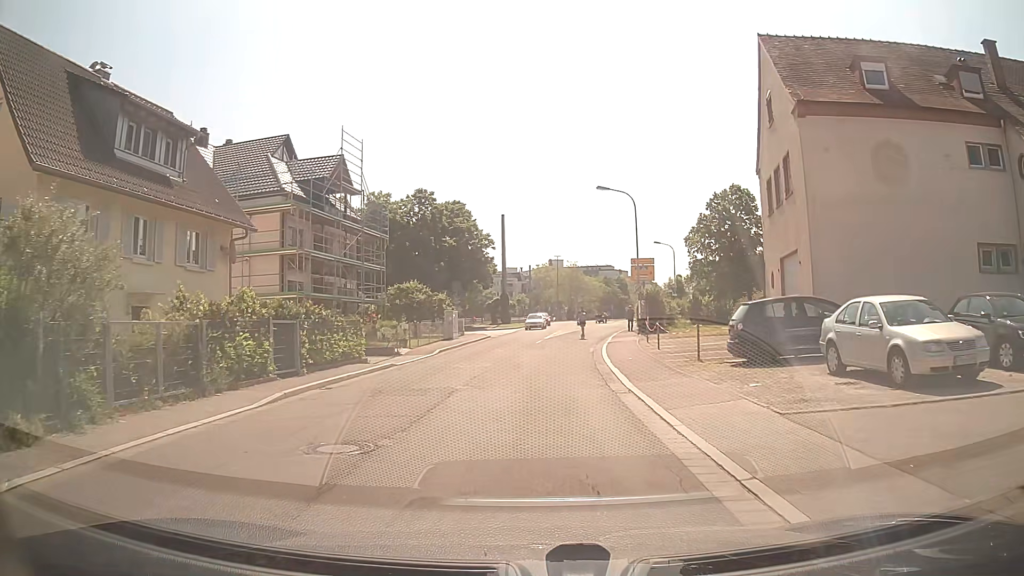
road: tertiary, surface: asphalt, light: Day
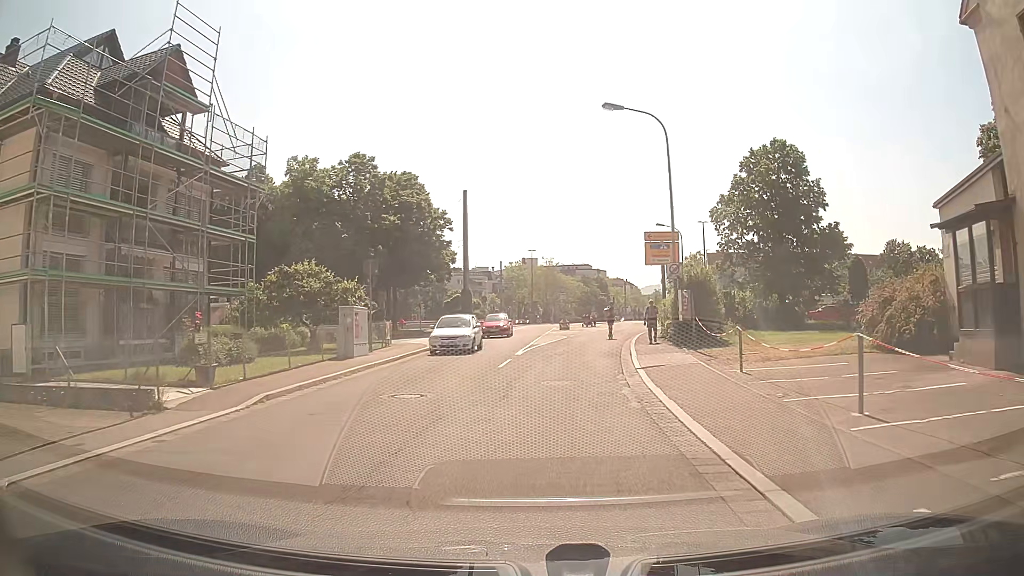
(+0.2, +17.0) m; +2°
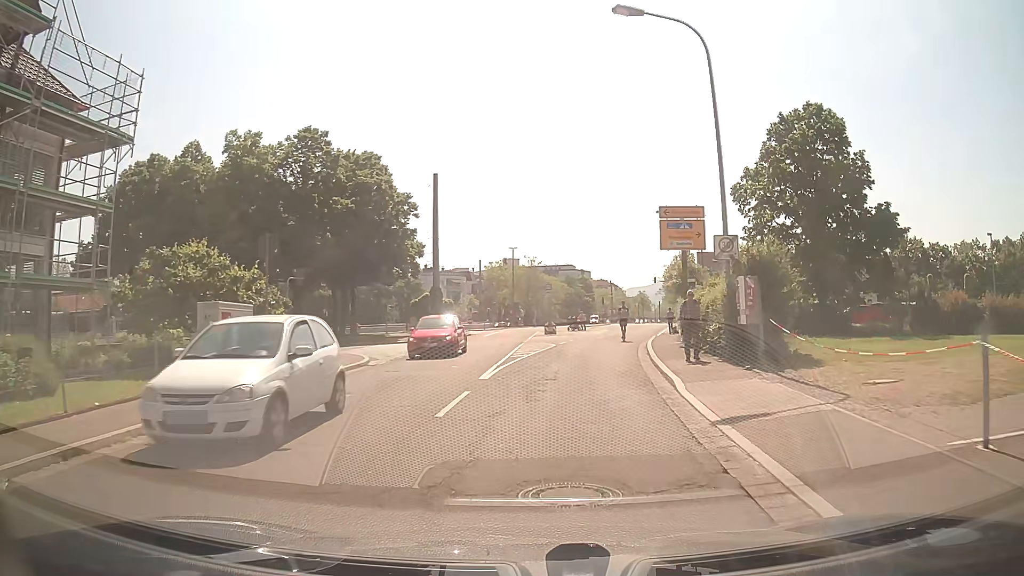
(+0.1, +8.7) m; +2°
